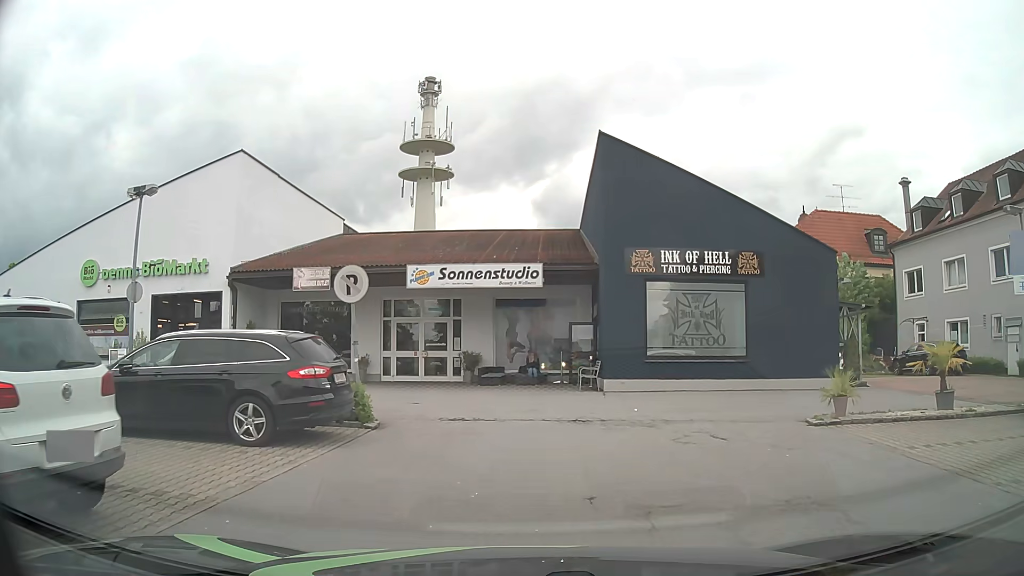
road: service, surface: asphalt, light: Day
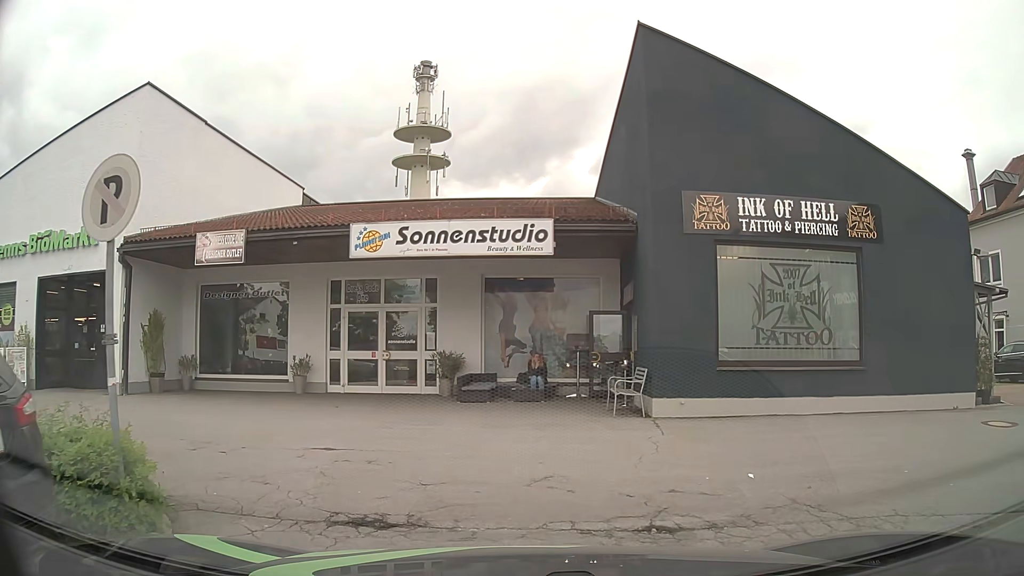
(-0.1, +6.6) m; -2°
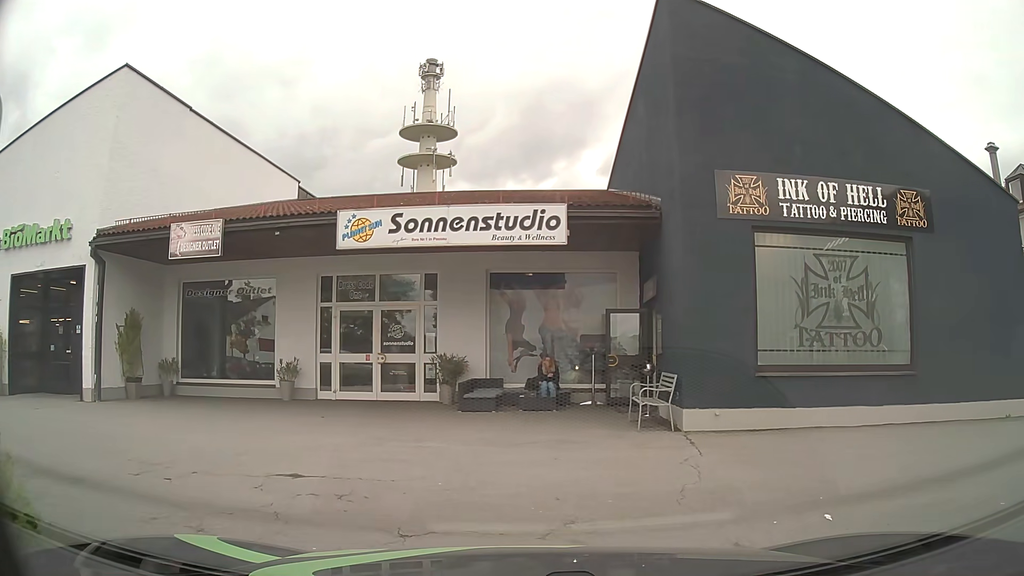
(0.0, +1.5) m; 0°
